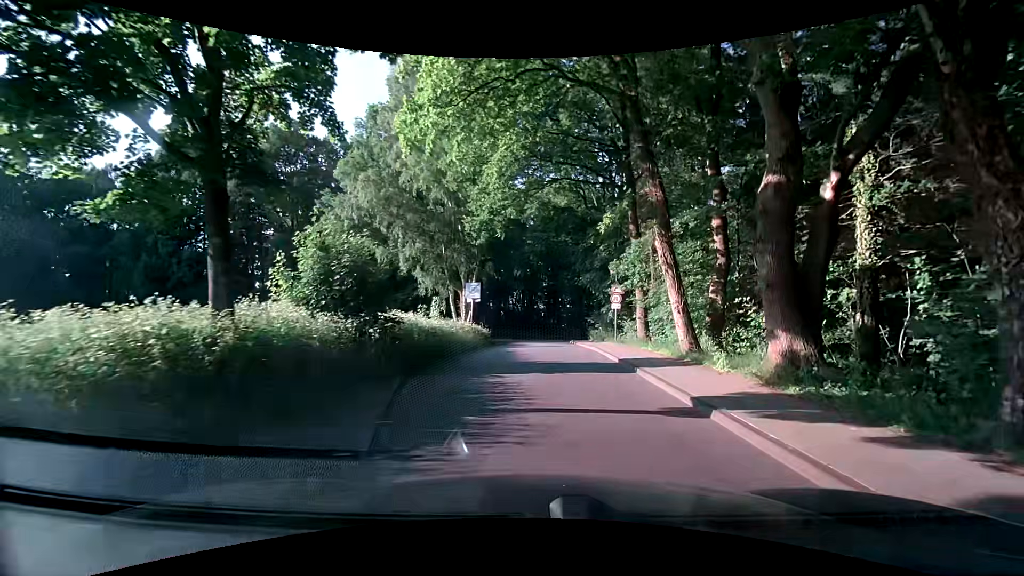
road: residential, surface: asphalt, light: Day
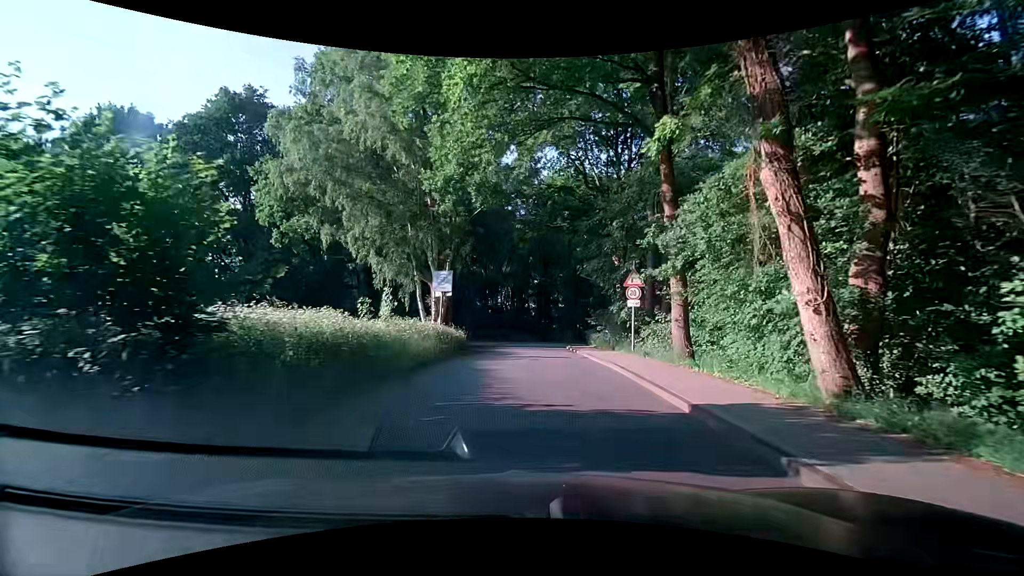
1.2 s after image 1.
(0.0, +7.6) m; +1°
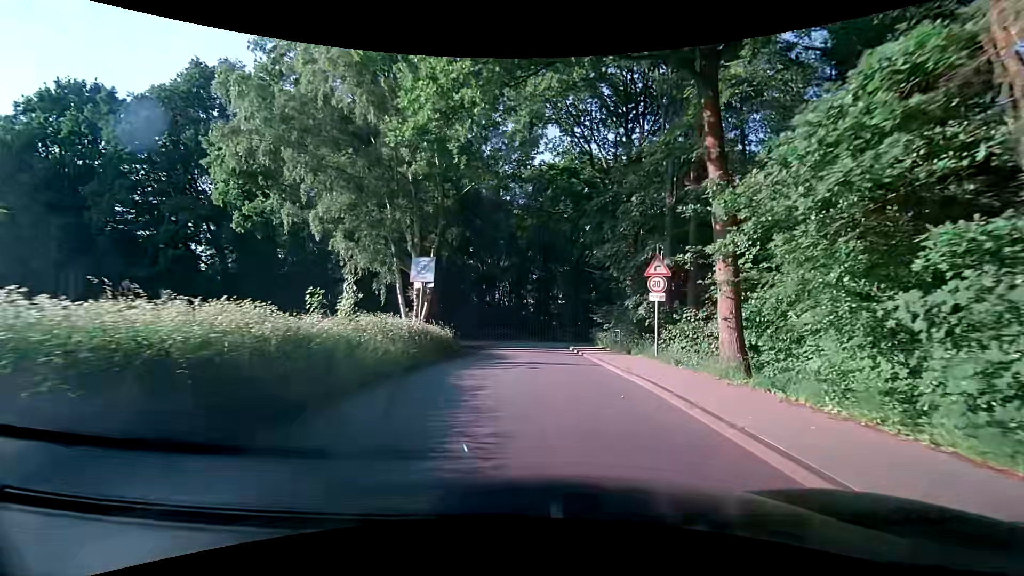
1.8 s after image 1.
(0.0, +4.1) m; -2°
